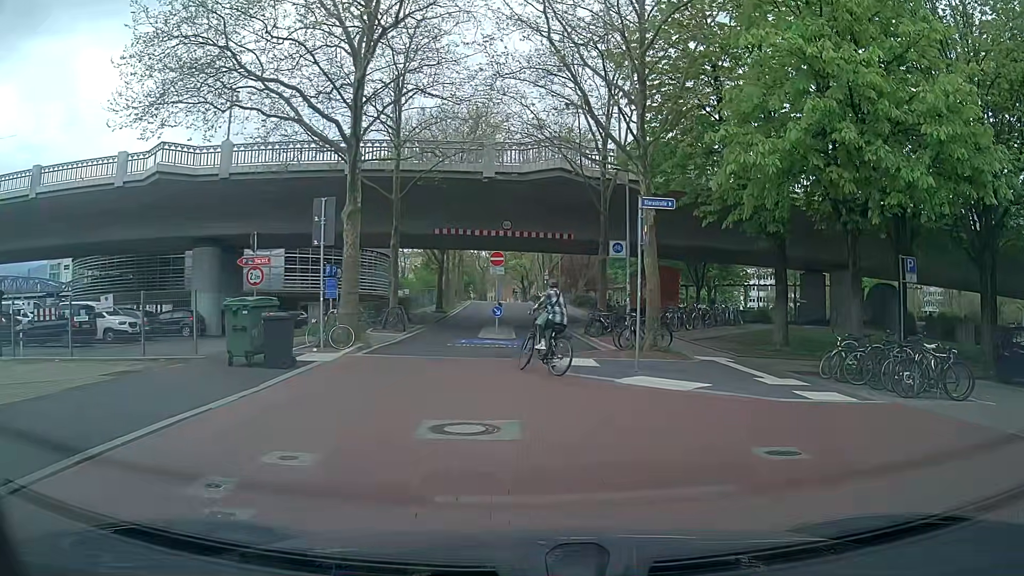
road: residential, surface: asphalt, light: Day
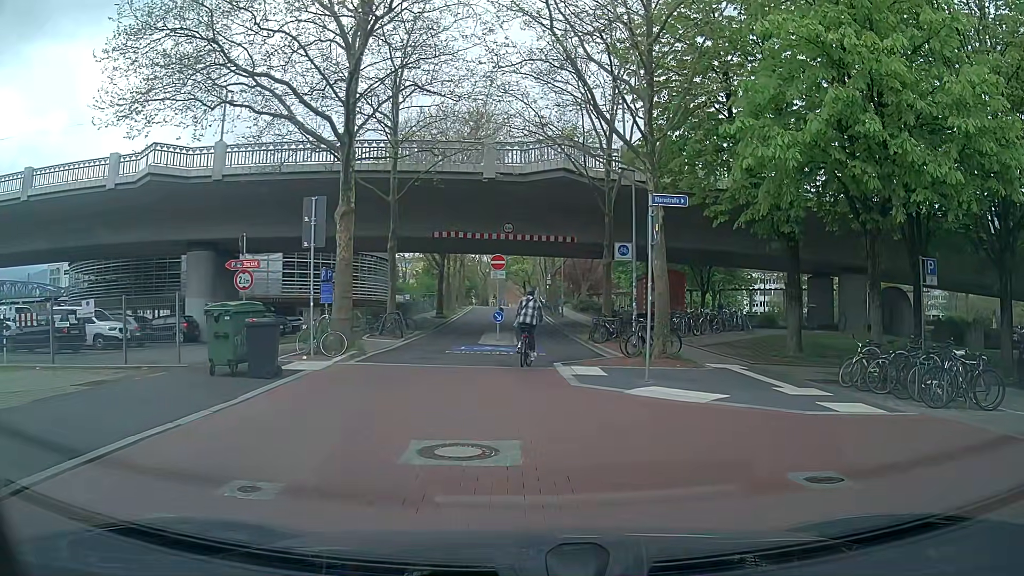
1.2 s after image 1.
(0.0, +0.9) m; 0°
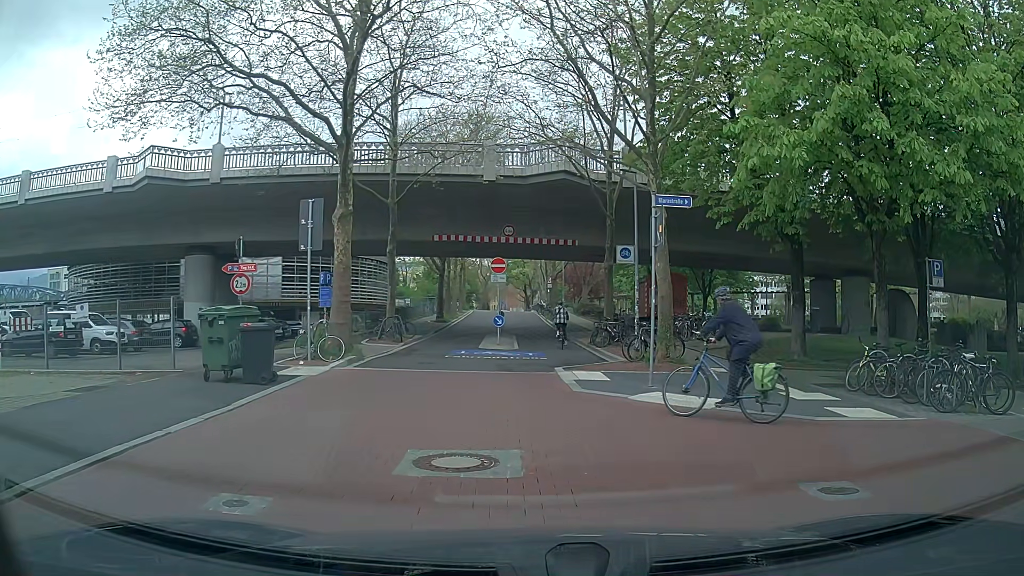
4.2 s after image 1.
(0.0, +0.3) m; 0°
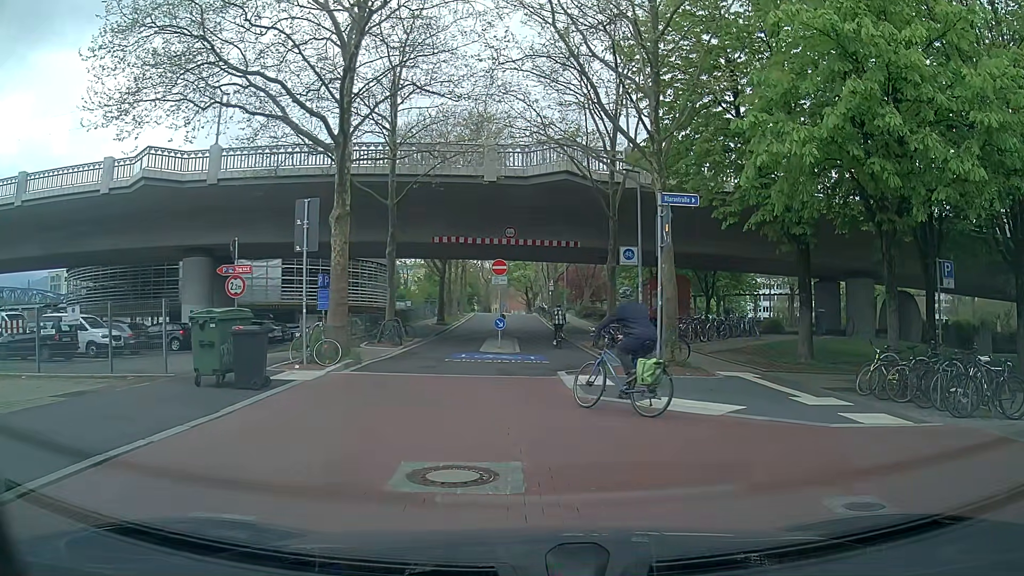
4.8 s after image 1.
(0.0, +0.5) m; 0°
